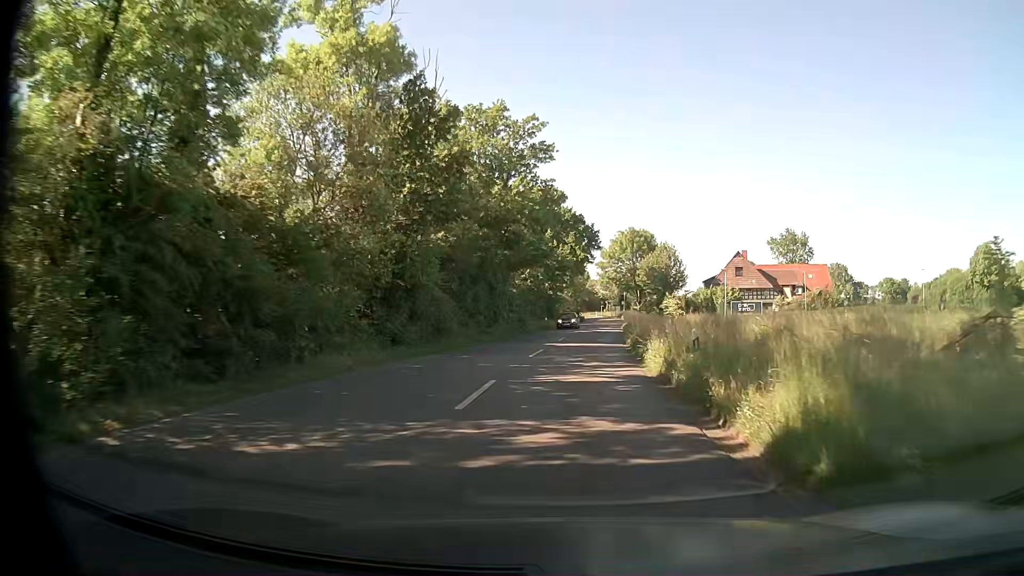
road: secondary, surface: asphalt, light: Day
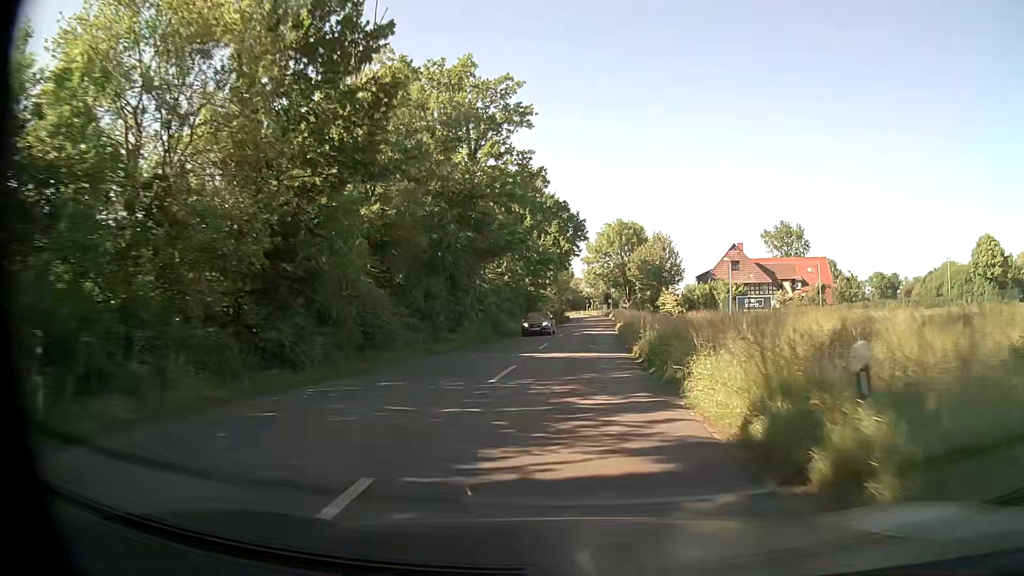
(+0.1, +8.0) m; +1°
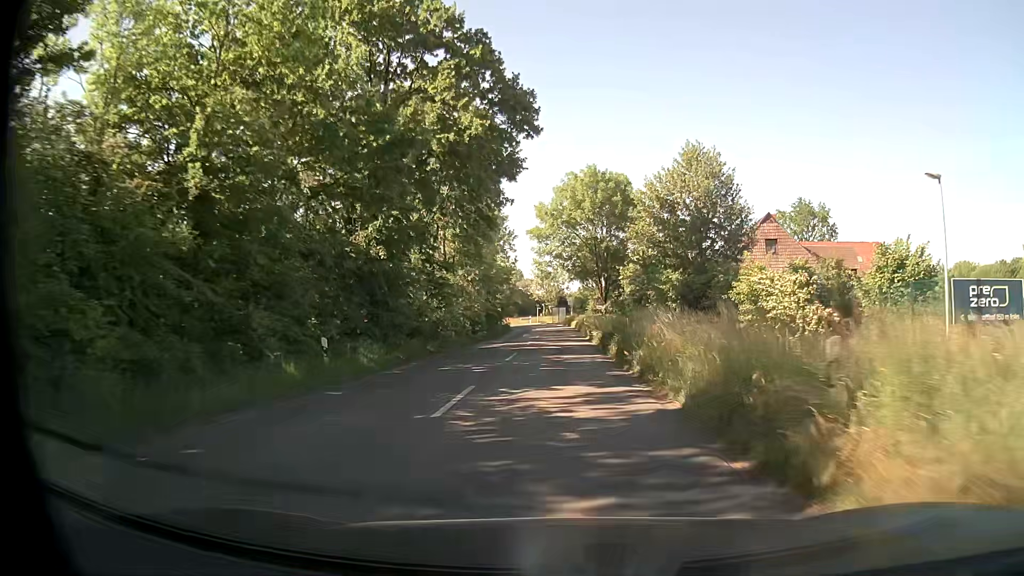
(+1.7, +39.8) m; +4°
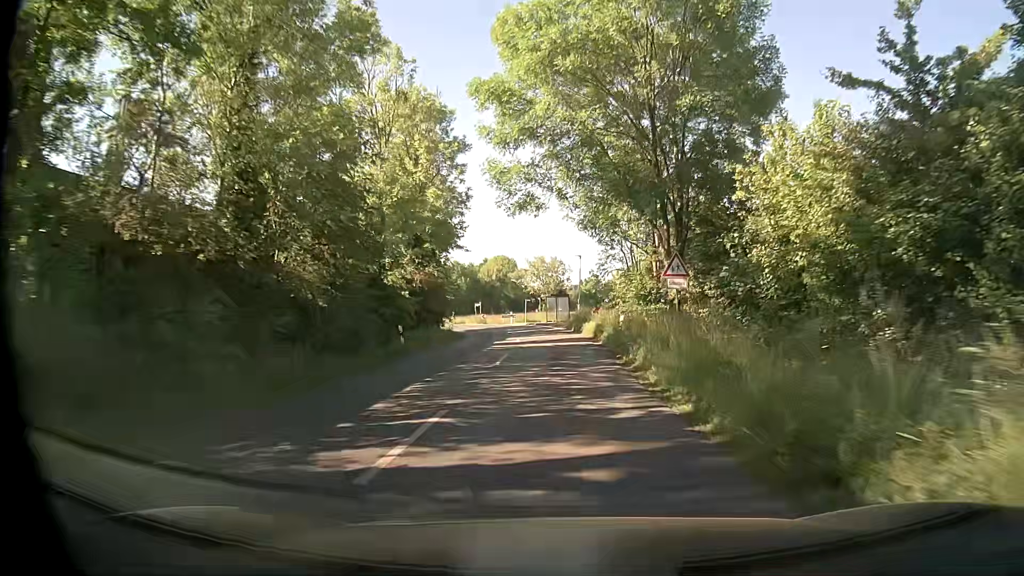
(+0.1, +39.5) m; 0°
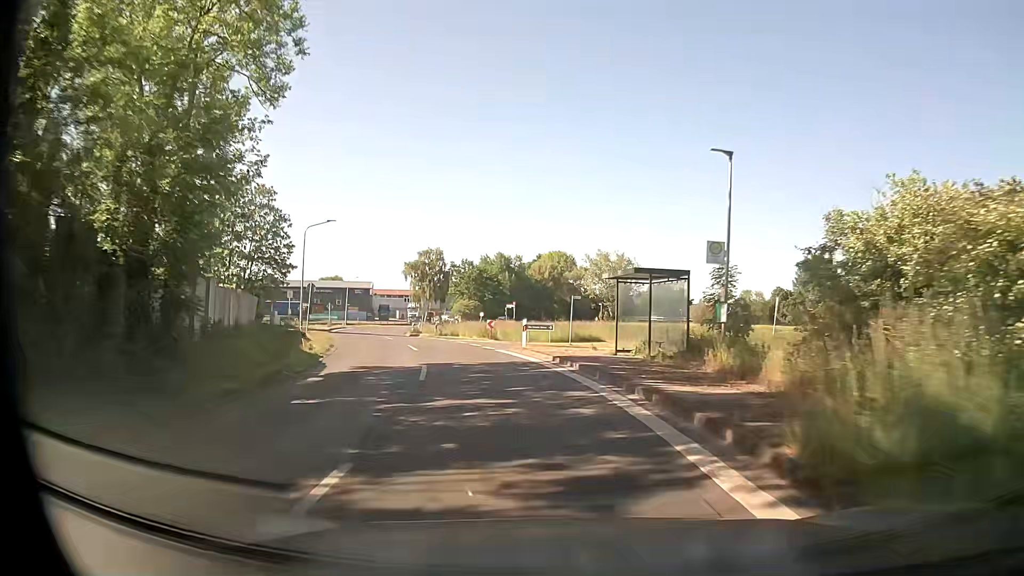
(-0.8, +39.4) m; -5°
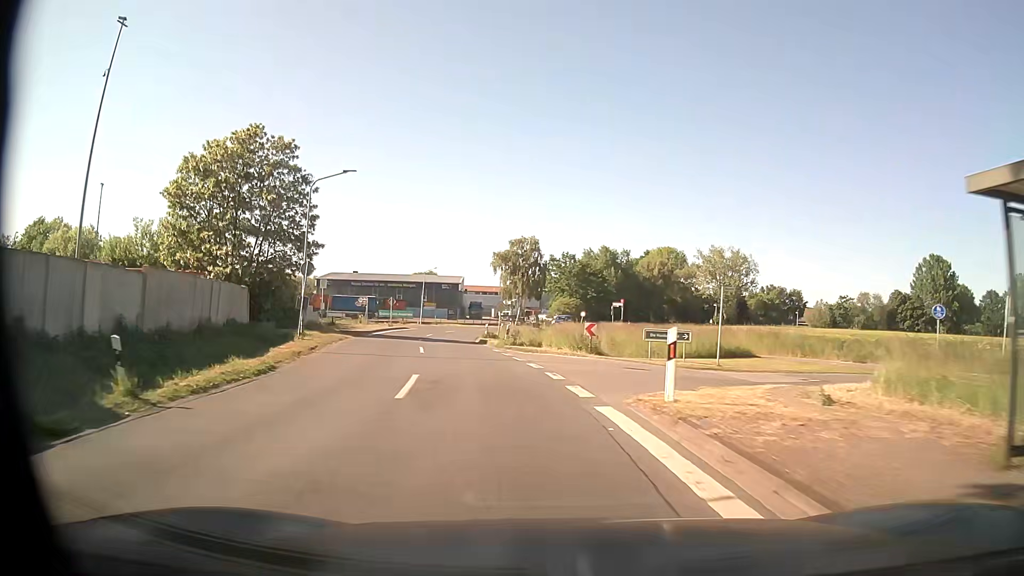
(-1.1, +15.7) m; -9°
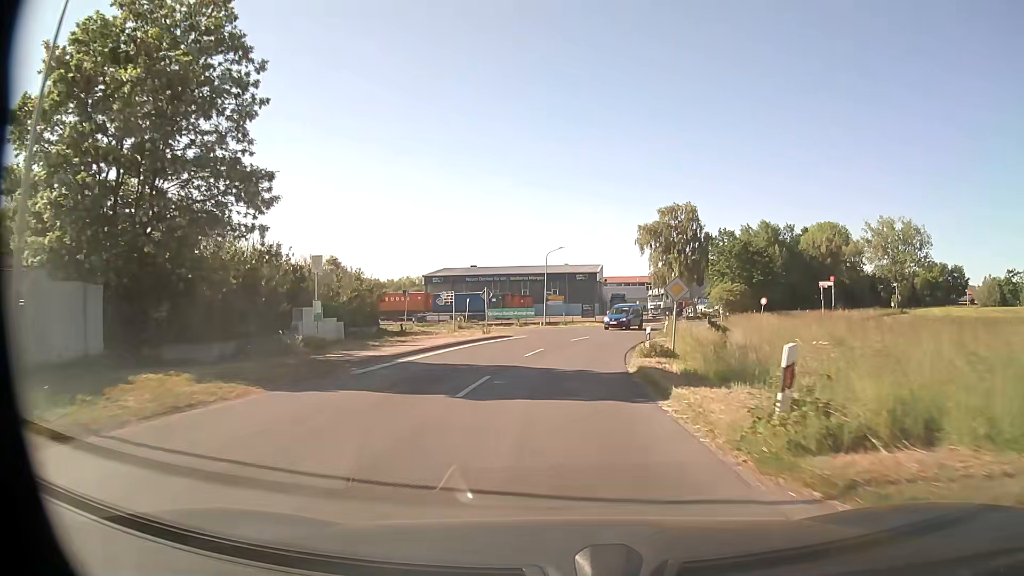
(-2.7, +23.5) m; -12°
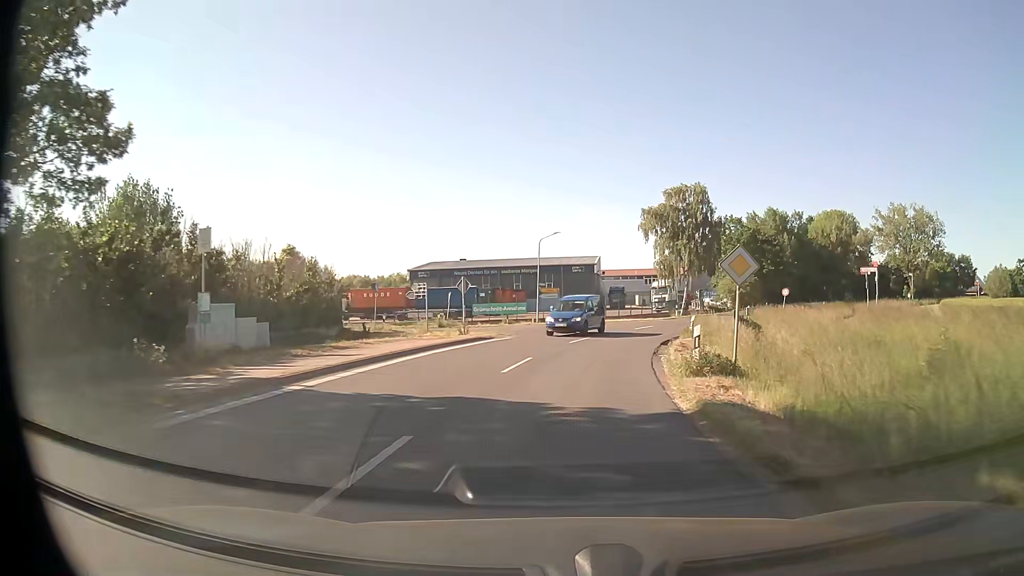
(0.0, +8.0) m; +1°
(0, +10) (+1, +20) (+3, +30) (+6, +39) (+10, +49) (+14, +57) (+19, +66) (+25, +75) (+30, +83) (+36, +91) m
